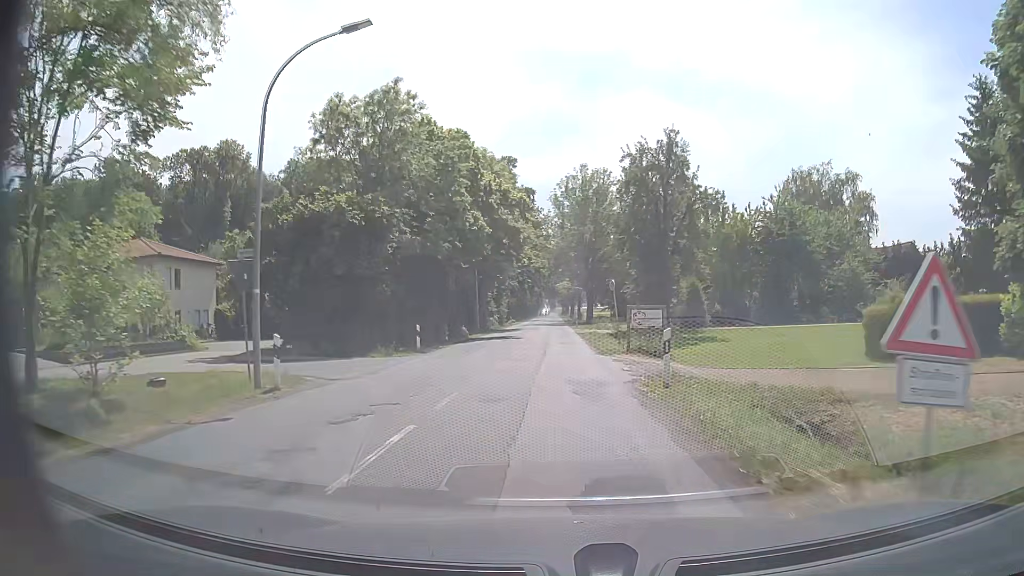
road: secondary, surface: paved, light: Day
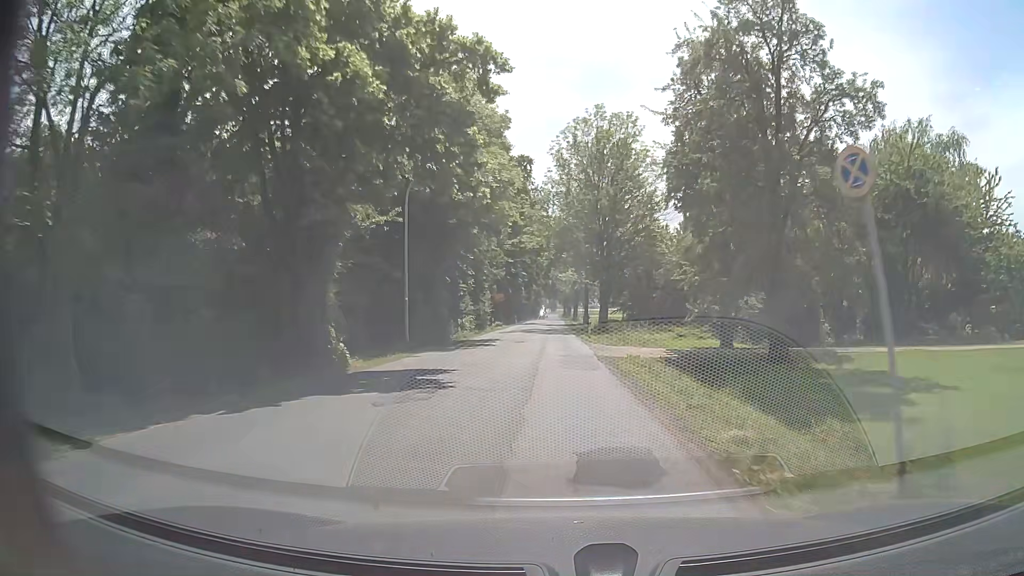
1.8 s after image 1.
(-0.3, +23.8) m; -1°
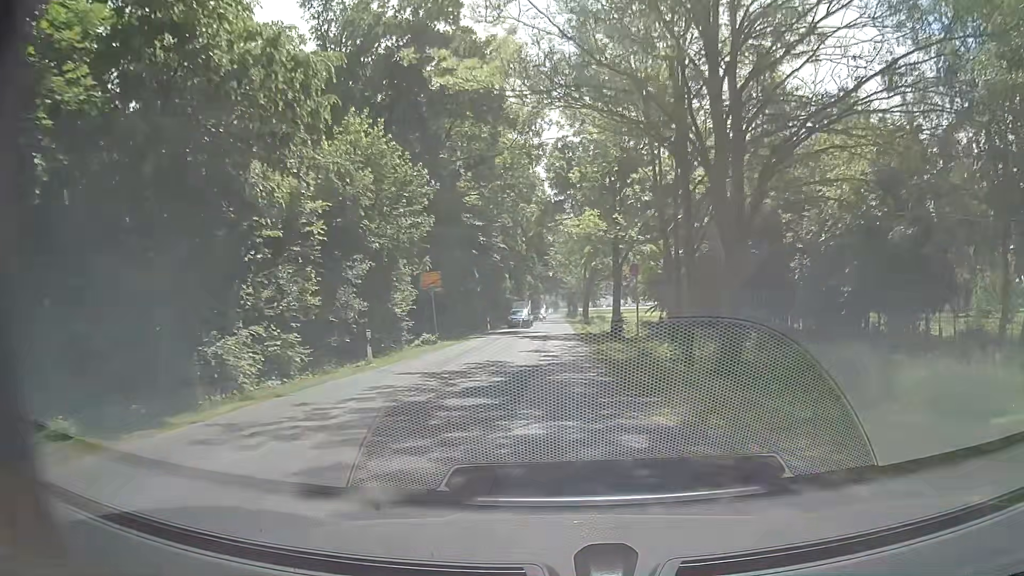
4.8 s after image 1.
(+0.1, +39.8) m; 0°
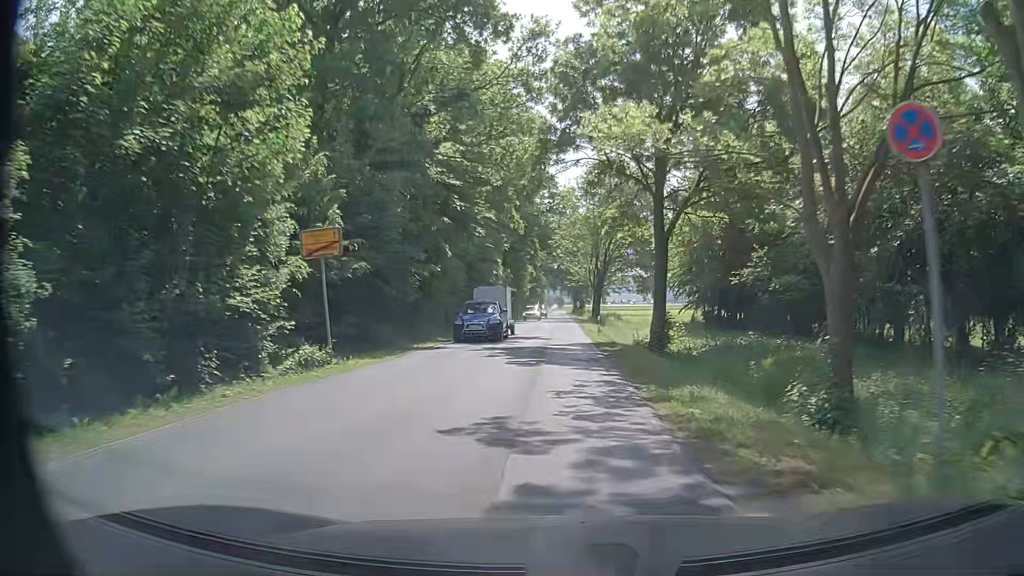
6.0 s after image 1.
(-0.2, +15.9) m; -1°
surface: asphalt
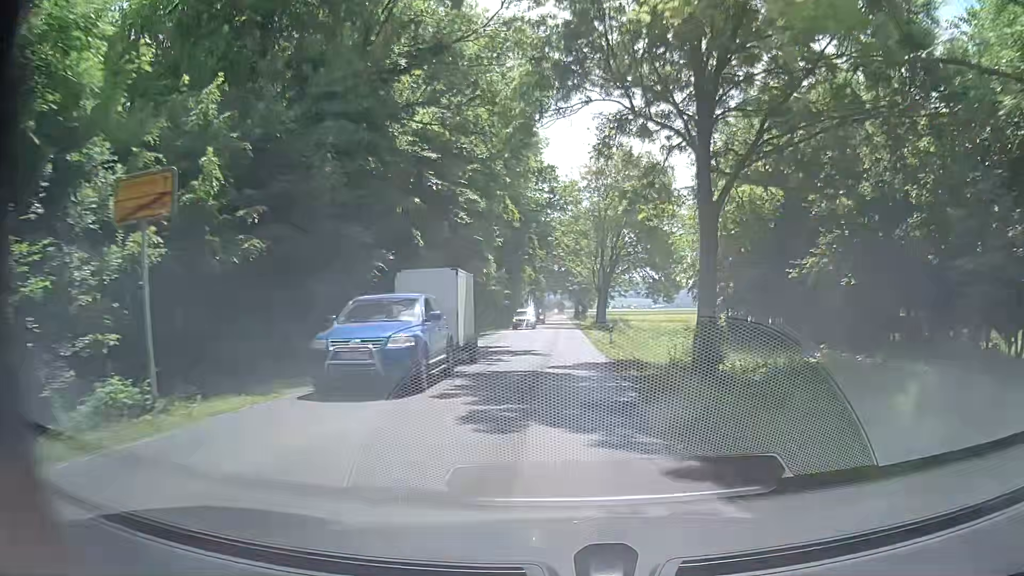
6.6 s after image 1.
(0.0, +8.0) m; +1°
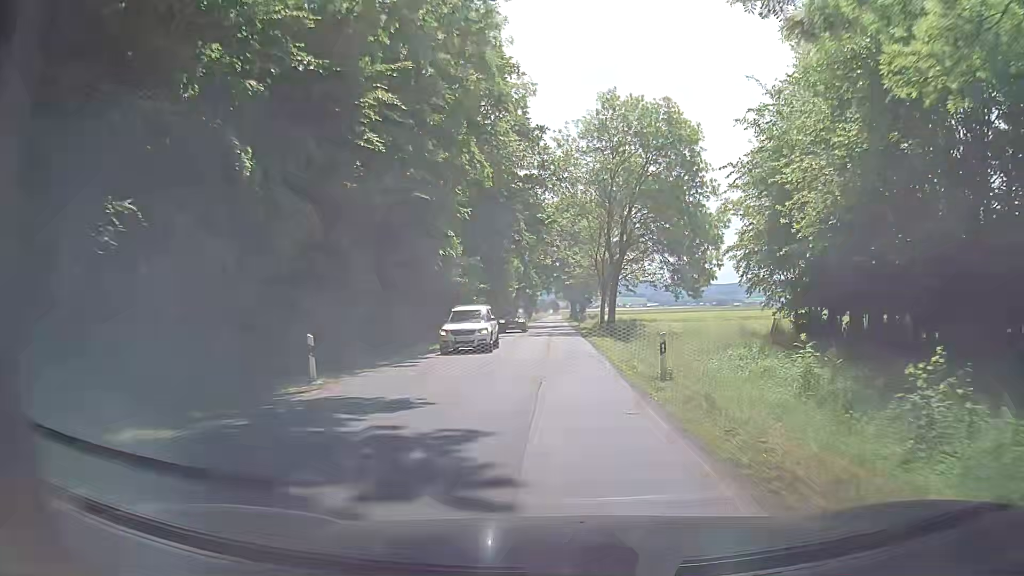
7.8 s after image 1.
(-0.1, +16.3) m; 0°
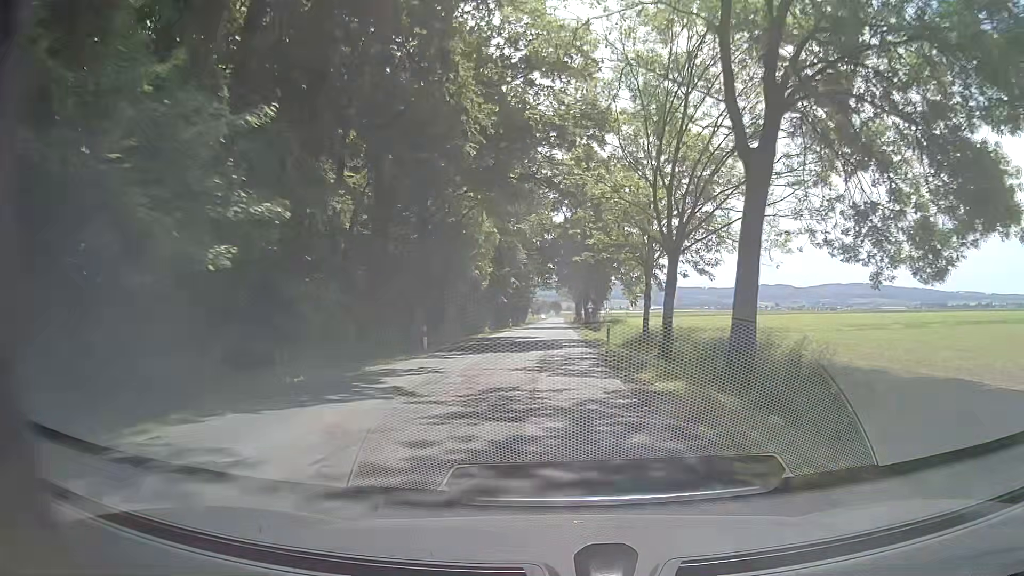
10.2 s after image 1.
(+0.2, +36.5) m; 0°
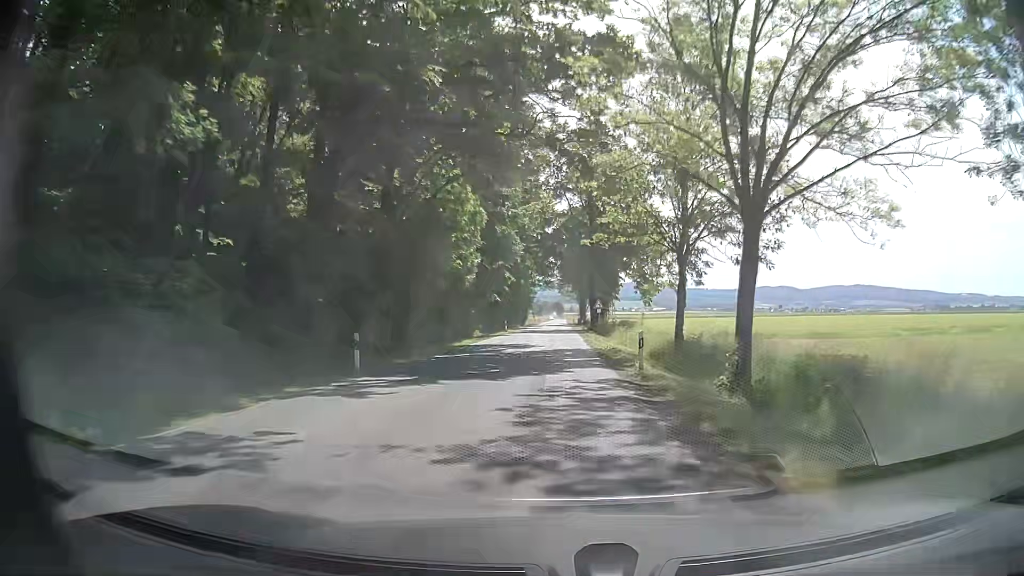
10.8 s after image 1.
(-0.2, +10.2) m; -1°
(0, +10) (0, +20) (0, +30) (0, +40) (+1, +50) (+1, +60) (+1, +70) (+1, +80) (+1, +90) (+1, +100) m
